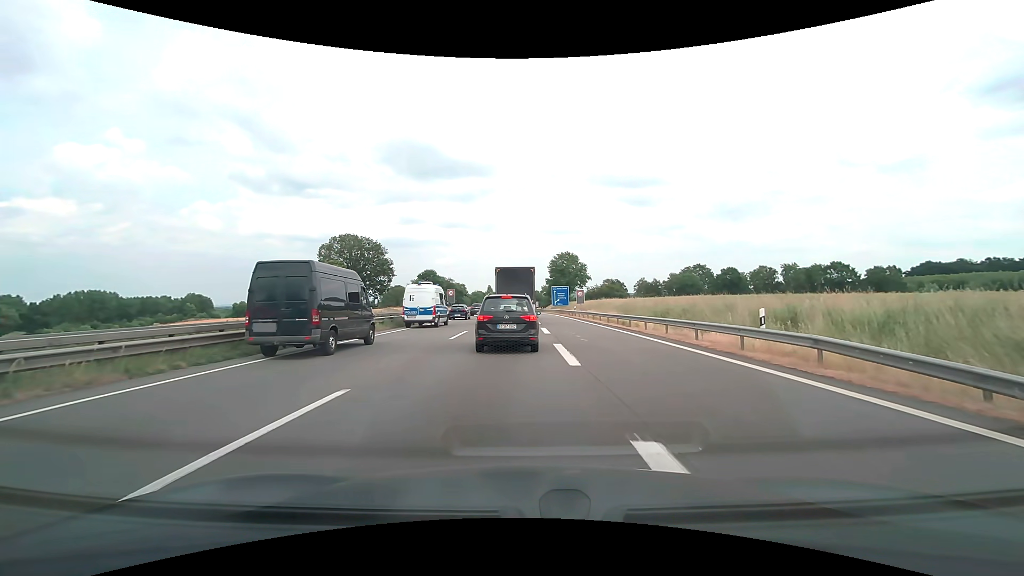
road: motorway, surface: asphalt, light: Day
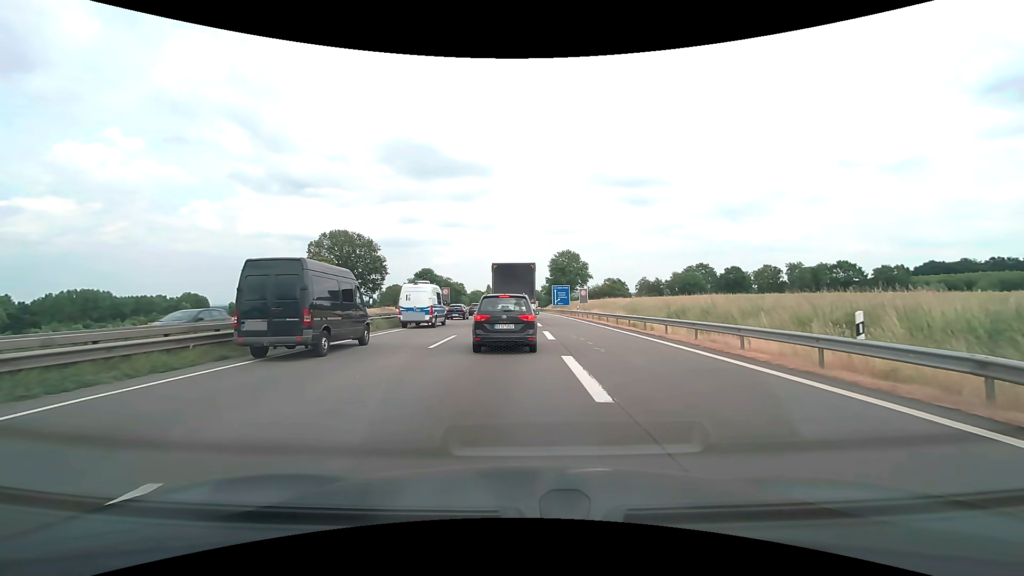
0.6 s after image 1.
(0.0, +4.0) m; 0°
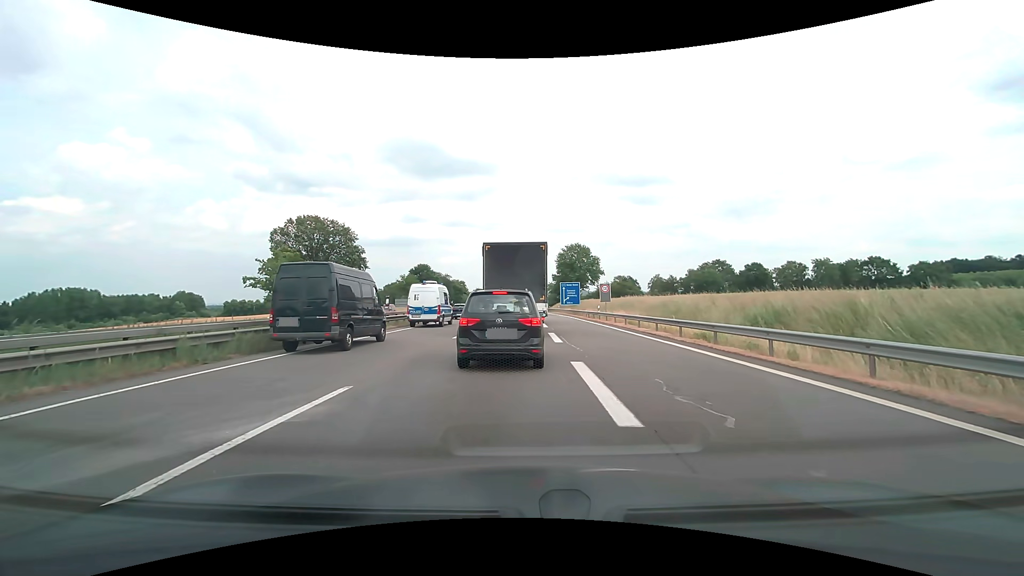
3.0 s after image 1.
(0.0, +13.2) m; 0°
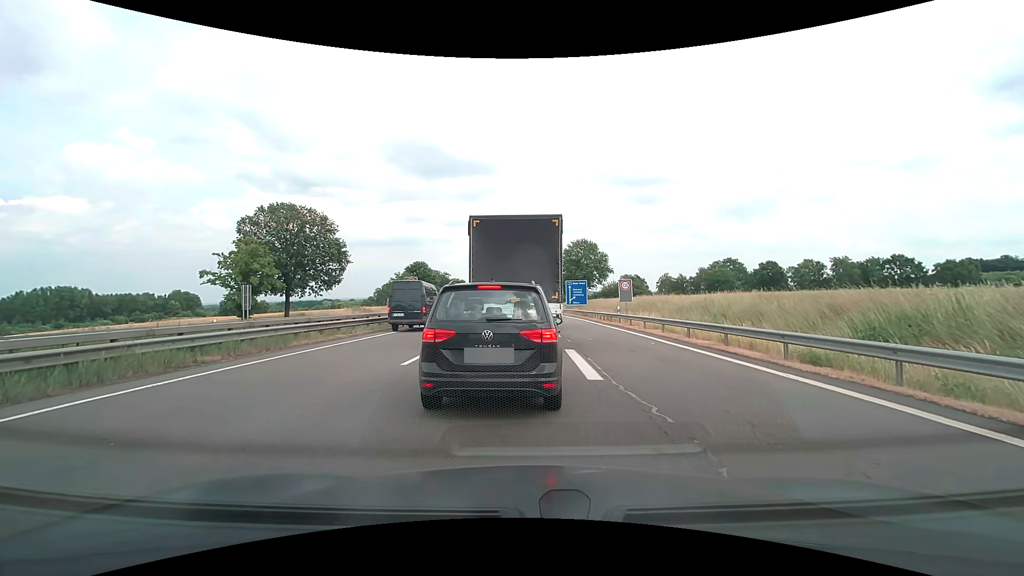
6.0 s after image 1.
(-0.1, +8.3) m; 0°
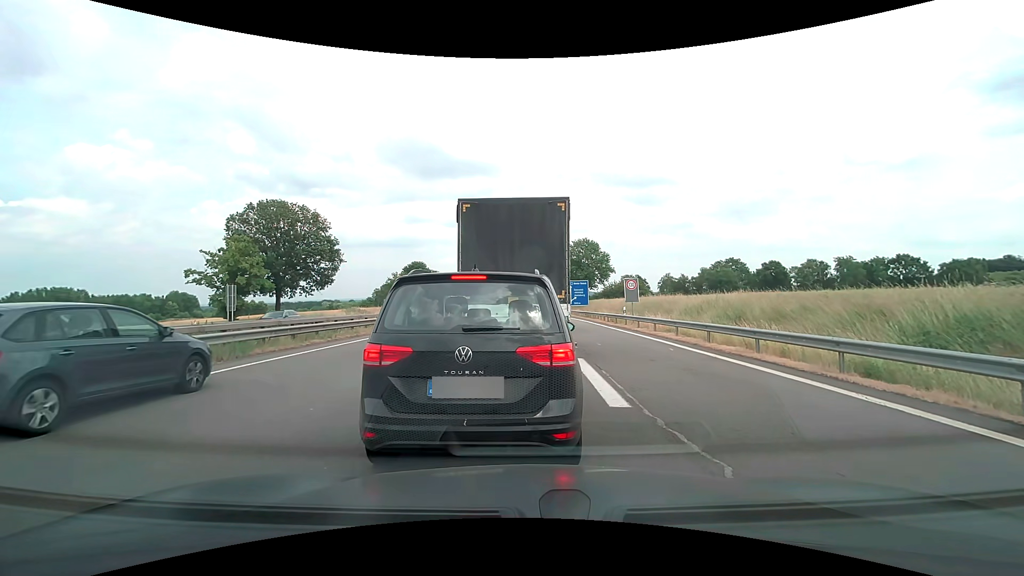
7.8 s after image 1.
(0.0, +2.3) m; 0°
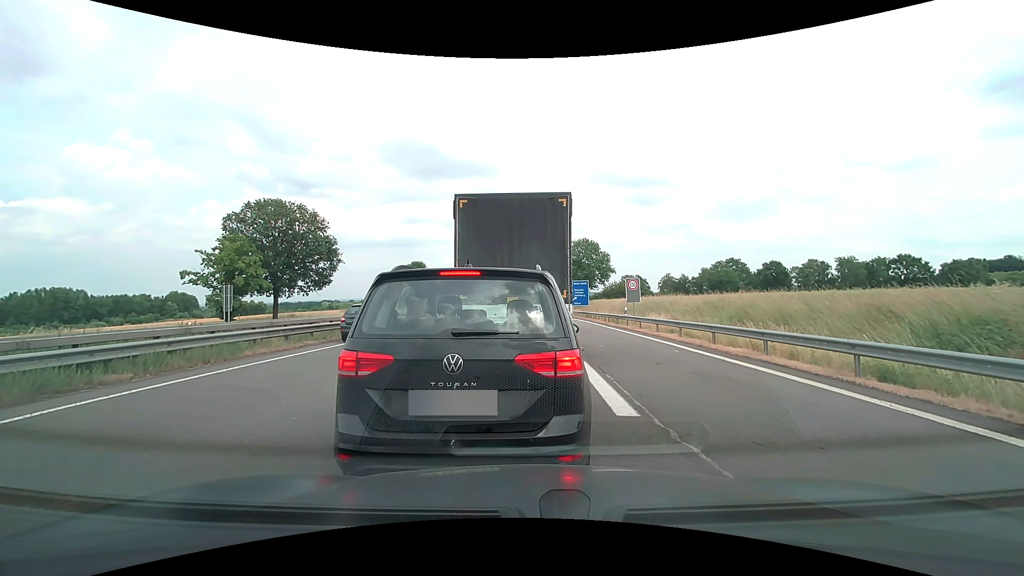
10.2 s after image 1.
(0.0, +0.6) m; 0°
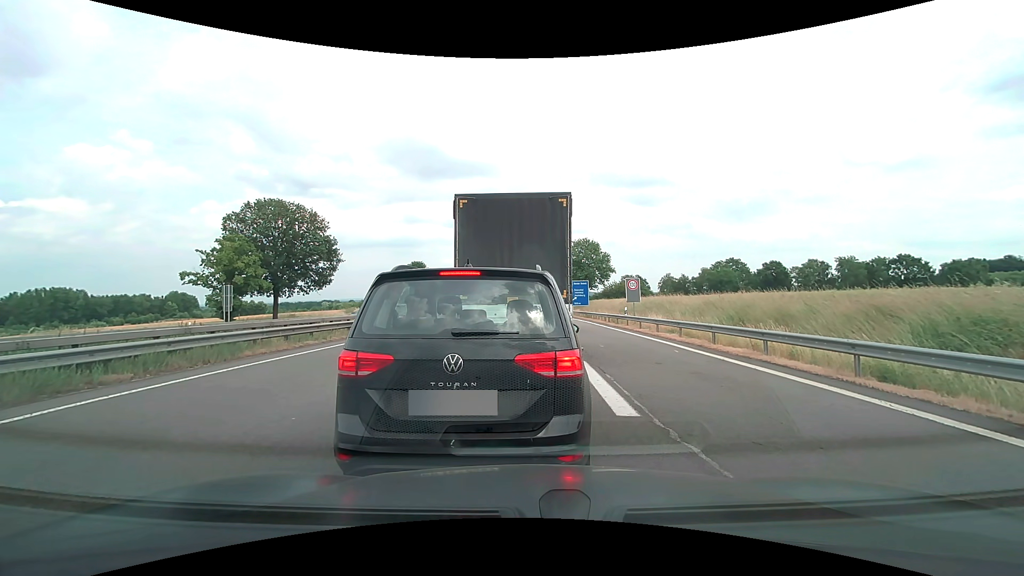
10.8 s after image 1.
(0.0, 0.0) m; 0°
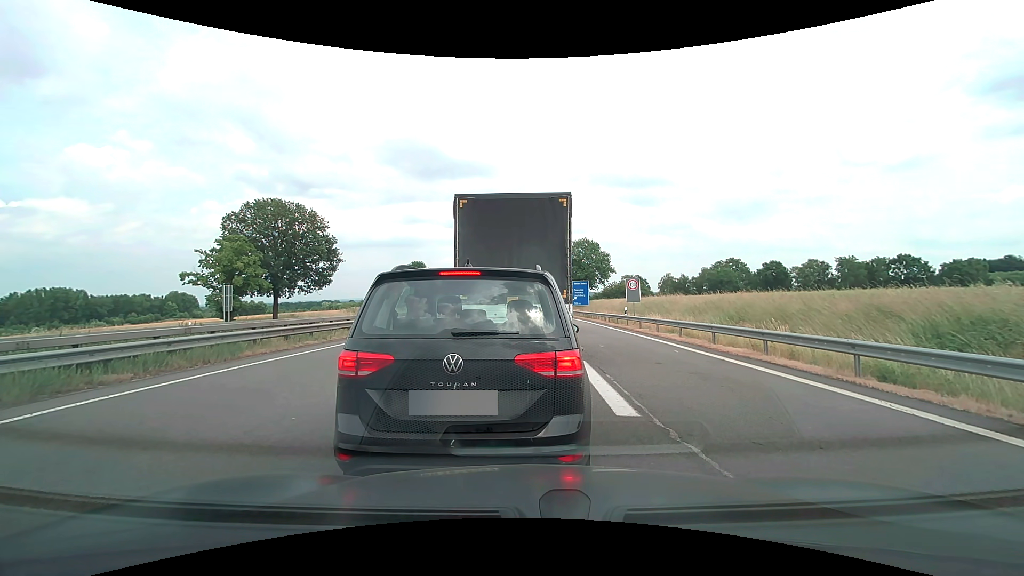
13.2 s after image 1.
(0.0, 0.0) m; 0°
(0, +10) (0, +20) (0, +30) (0, +40) (0, +50) (0, +60) (0, +70) (0, +80) (0, +90) (0, +100) m
